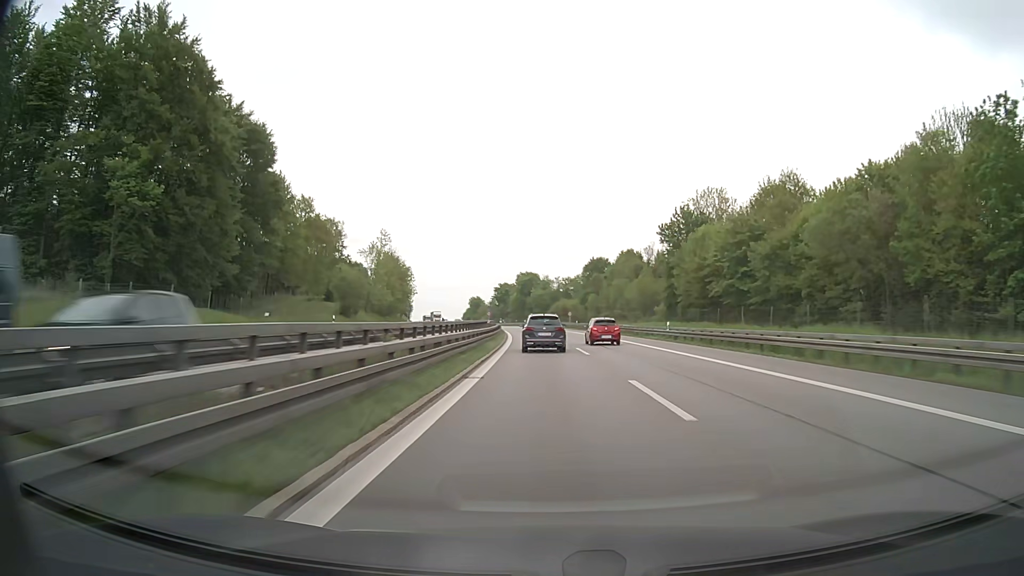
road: motorway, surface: asphalt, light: Day
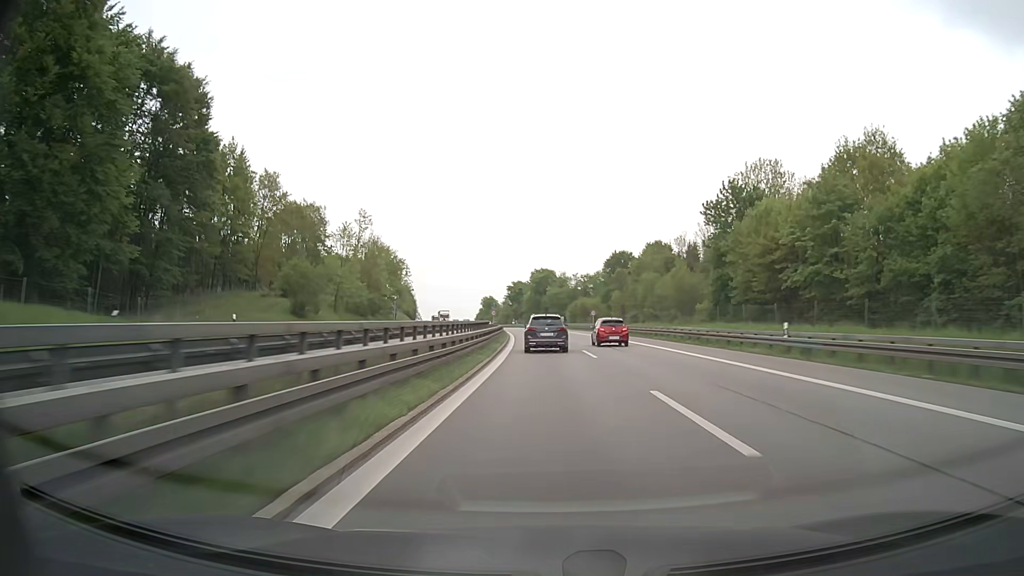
(-0.3, +20.5) m; -1°
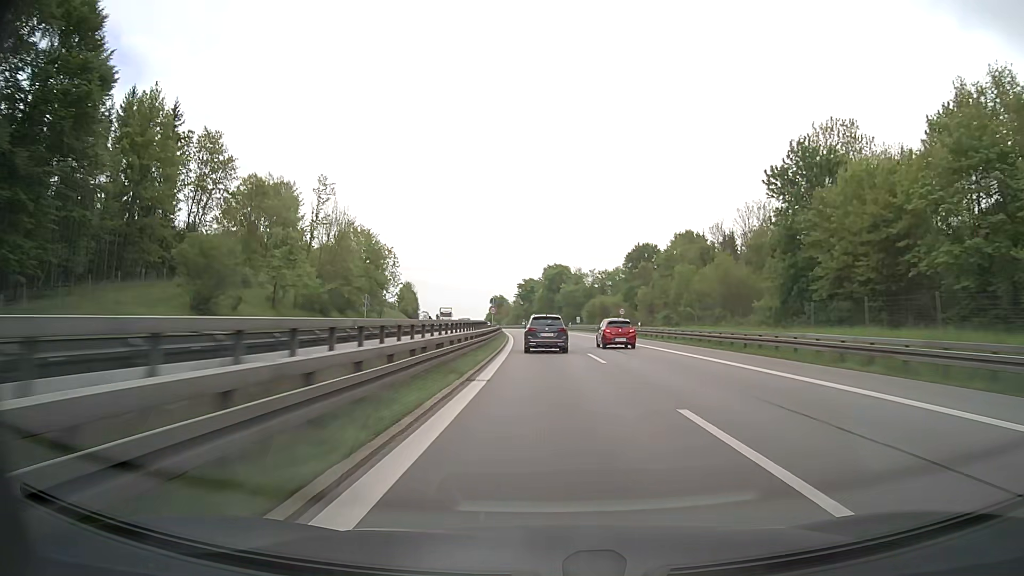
(-0.3, +20.6) m; -1°
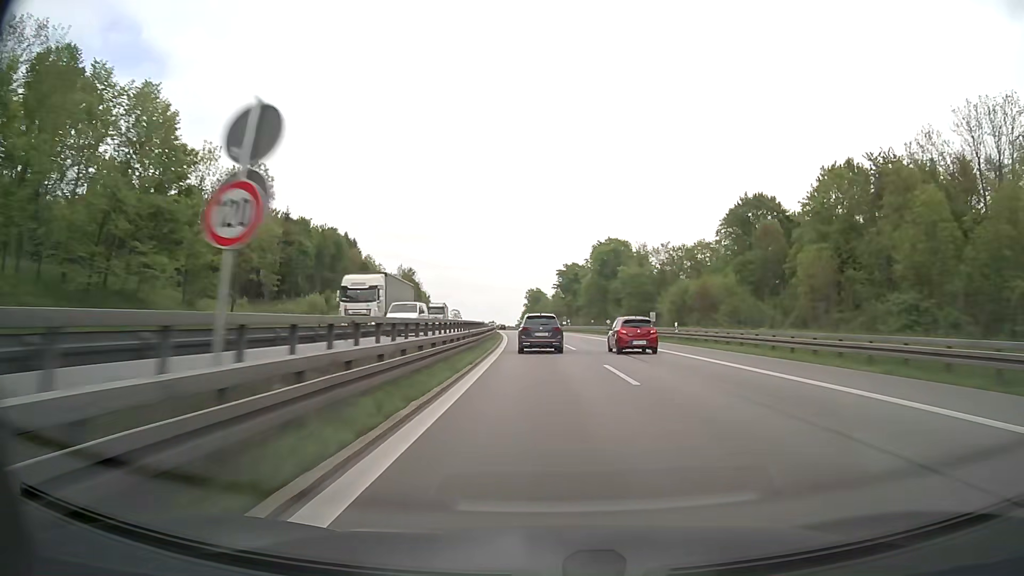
(-1.8, +62.0) m; -3°
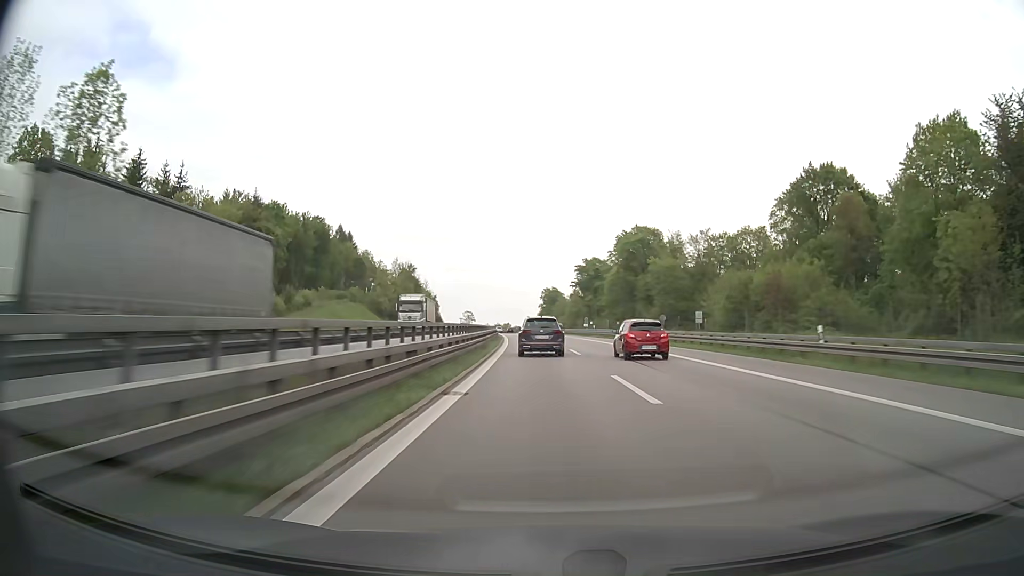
(-0.3, +20.7) m; -1°
(0, +10) (0, +20) (-1, +30) (-1, +40) (-1, +50) (-2, +60) (-3, +70) (-4, +80) (-5, +90) (-5, +100) m
